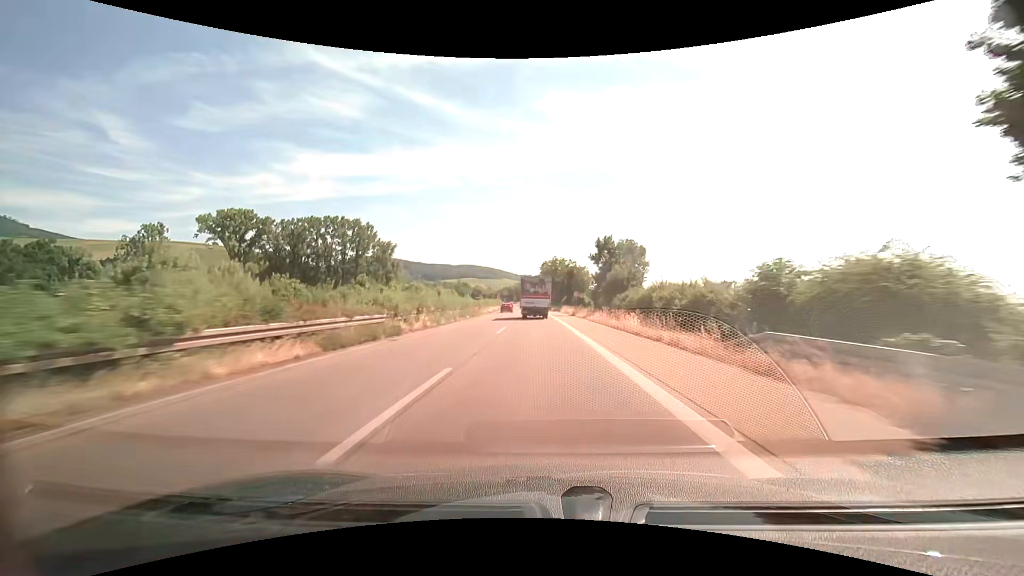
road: trunk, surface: asphalt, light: Day
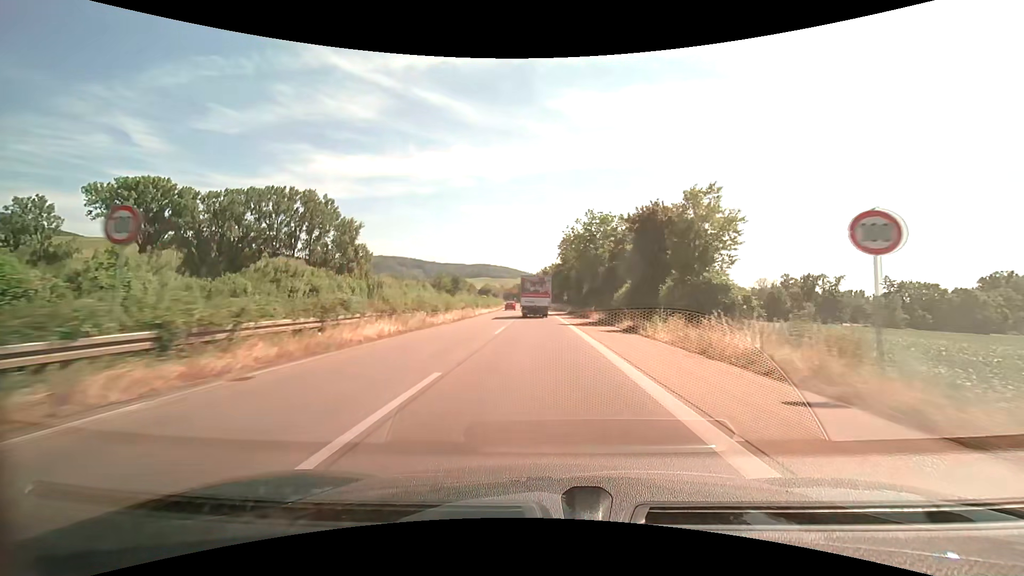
(-0.9, +54.6) m; -2°
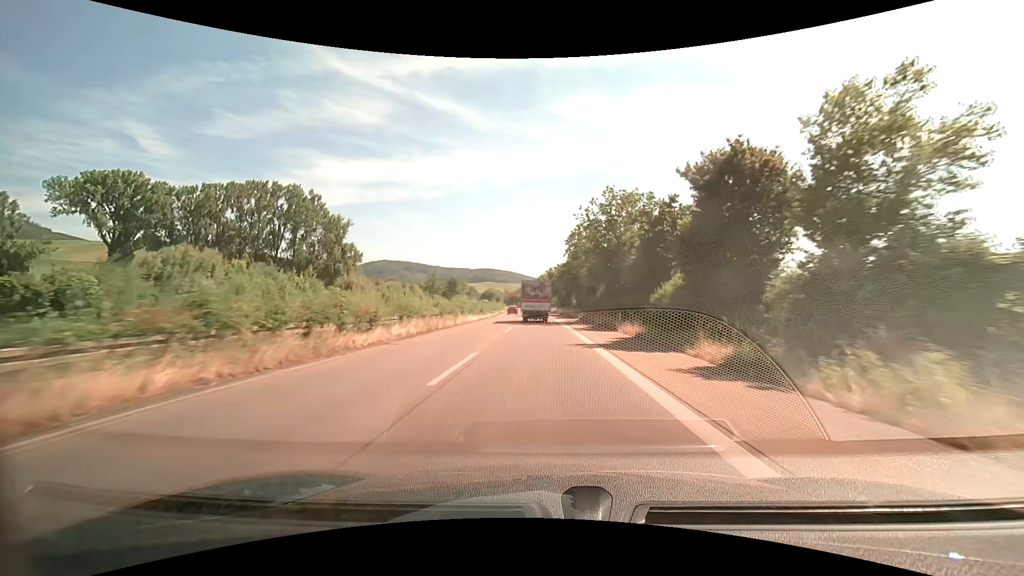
(-0.1, +13.0) m; -1°
(0, +10) (0, +20) (0, +30) (0, +40) (-1, +50) (-1, +60) (-1, +70) (-1, +80) (-2, +90) (-2, +100) m
